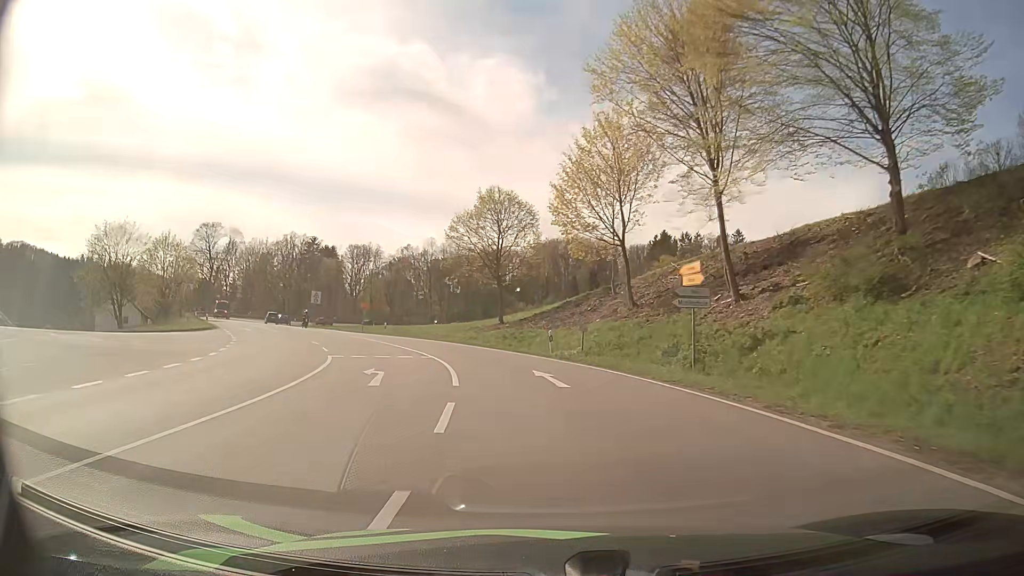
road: primary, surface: asphalt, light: Day
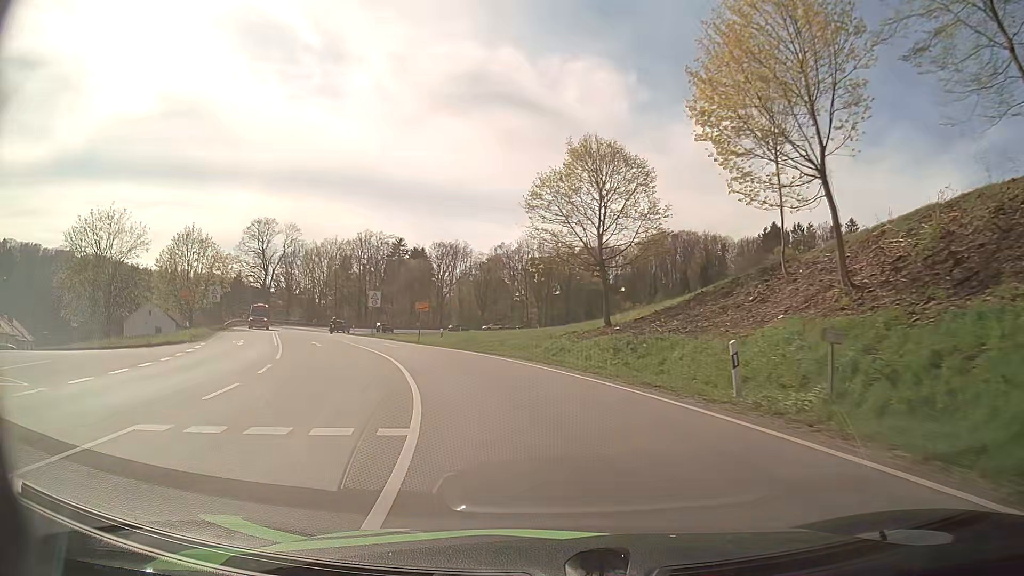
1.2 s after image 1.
(-1.1, +16.8) m; -8°
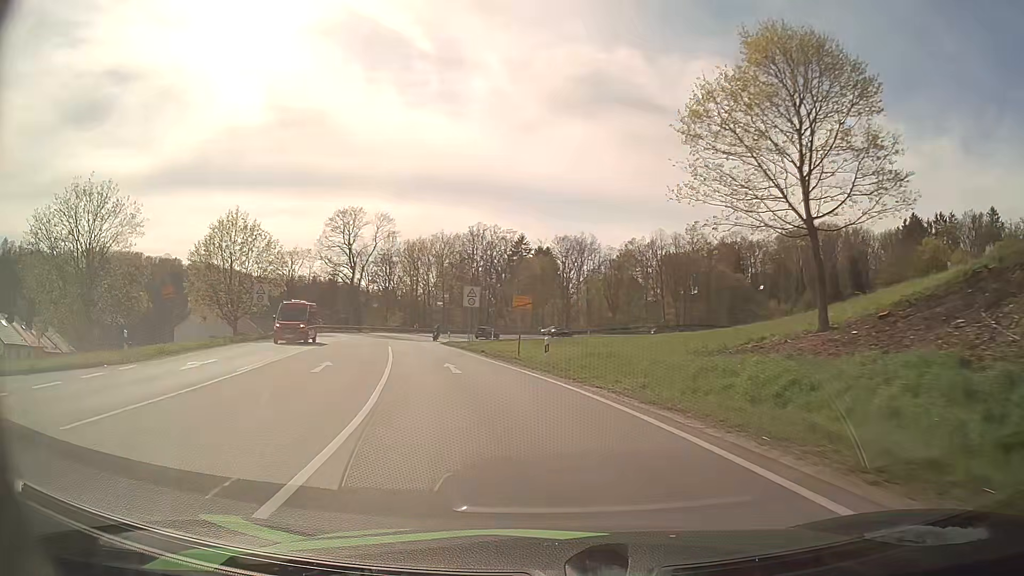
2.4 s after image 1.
(-1.6, +16.7) m; -12°
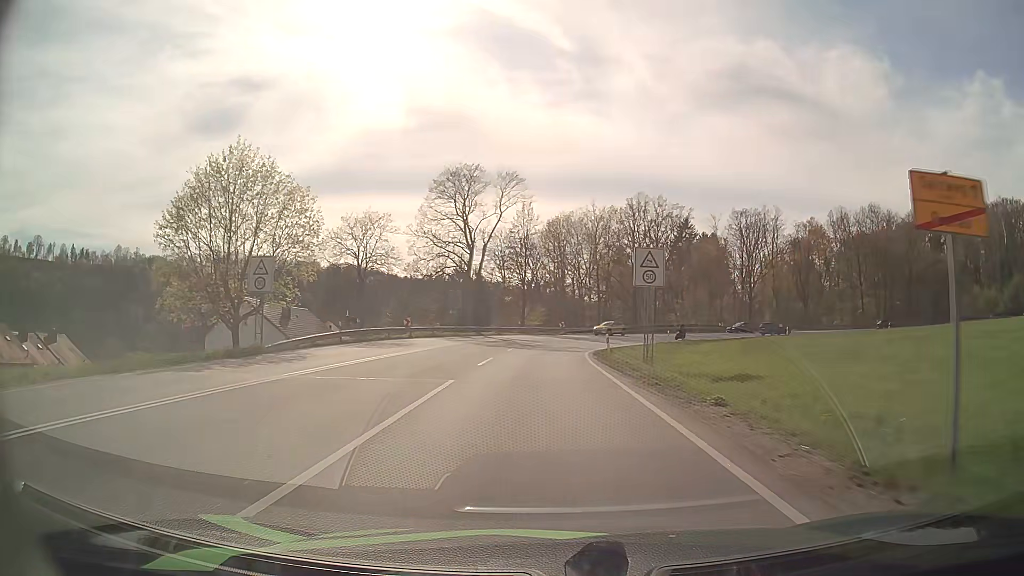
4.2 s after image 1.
(-3.3, +24.8) m; -13°
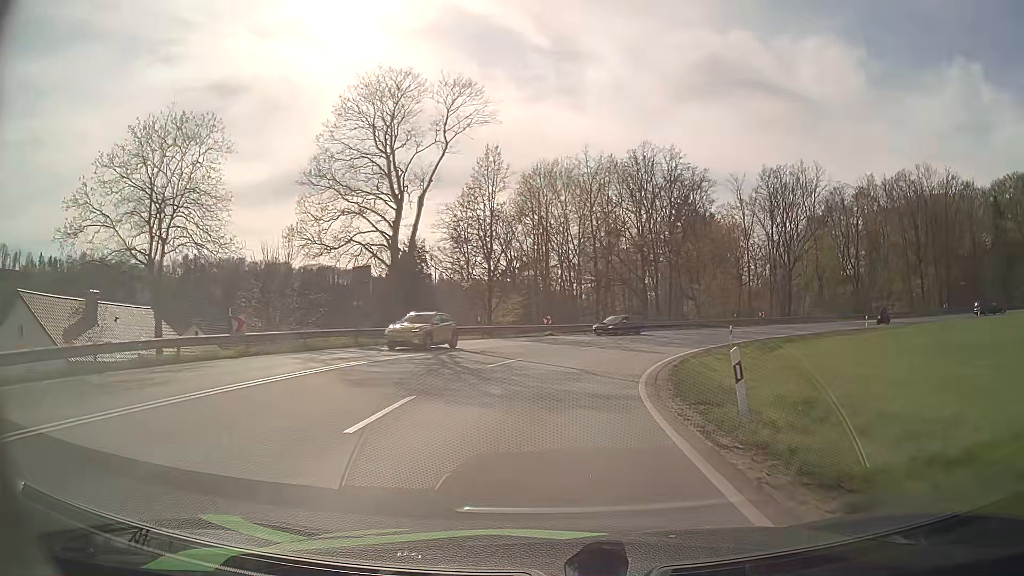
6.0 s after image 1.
(-0.1, +25.3) m; +1°
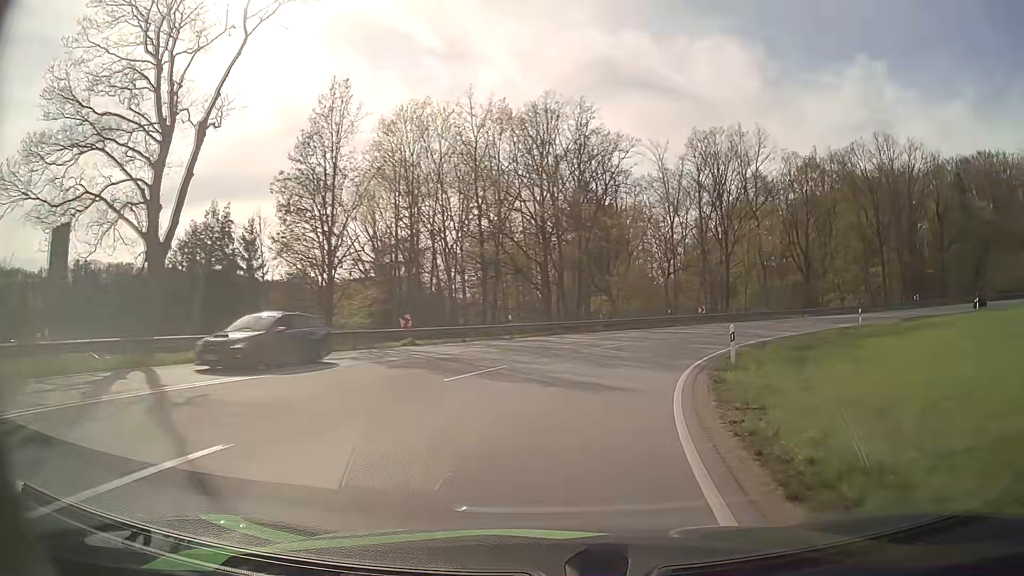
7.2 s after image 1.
(+1.1, +16.8) m; +9°
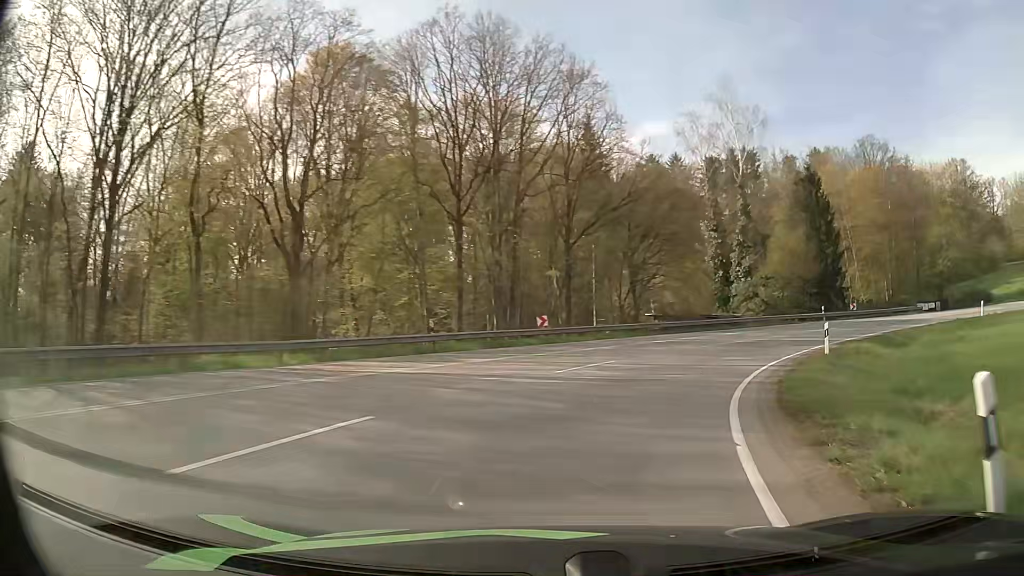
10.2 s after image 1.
(+13.8, +37.6) m; +44°
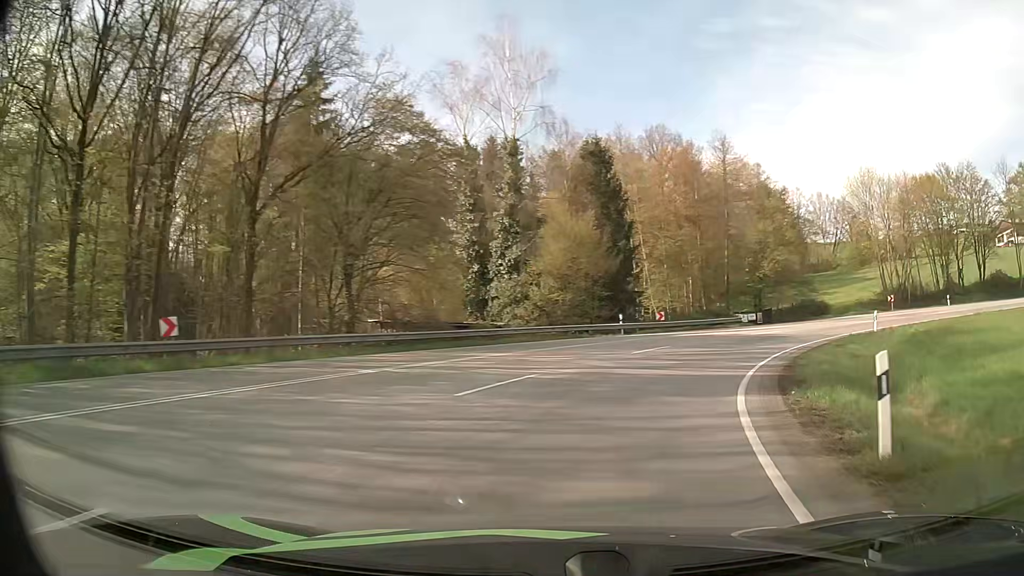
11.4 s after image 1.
(+2.9, +15.3) m; +22°
(+1, +10) (+5, +19) (+10, +28) (+17, +35) (+26, +40) (+35, +43) (+45, +44) (+55, +43) (+65, +40) (+74, +36) m
